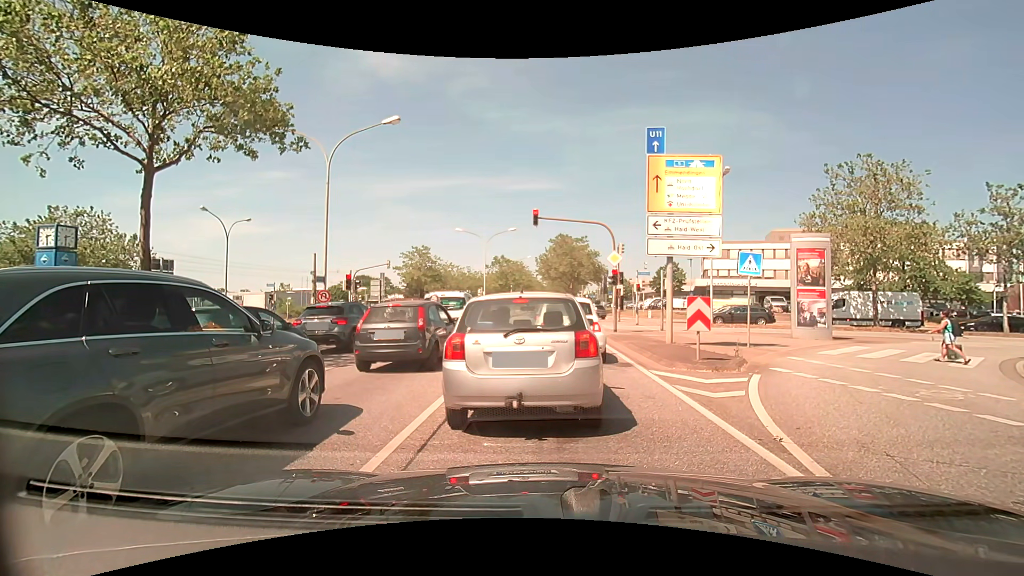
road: primary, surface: asphalt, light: Day
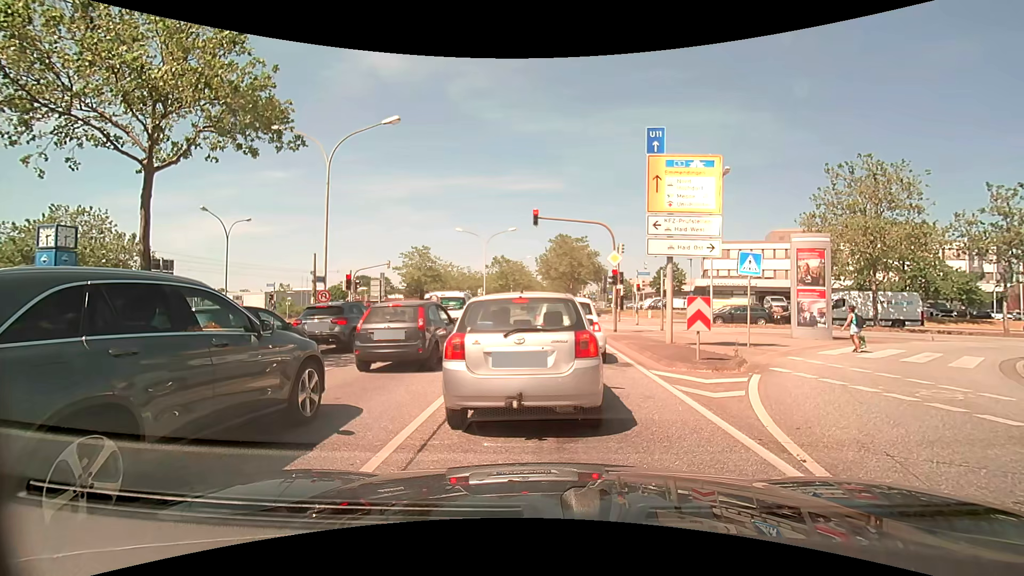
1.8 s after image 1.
(0.0, 0.0) m; 0°
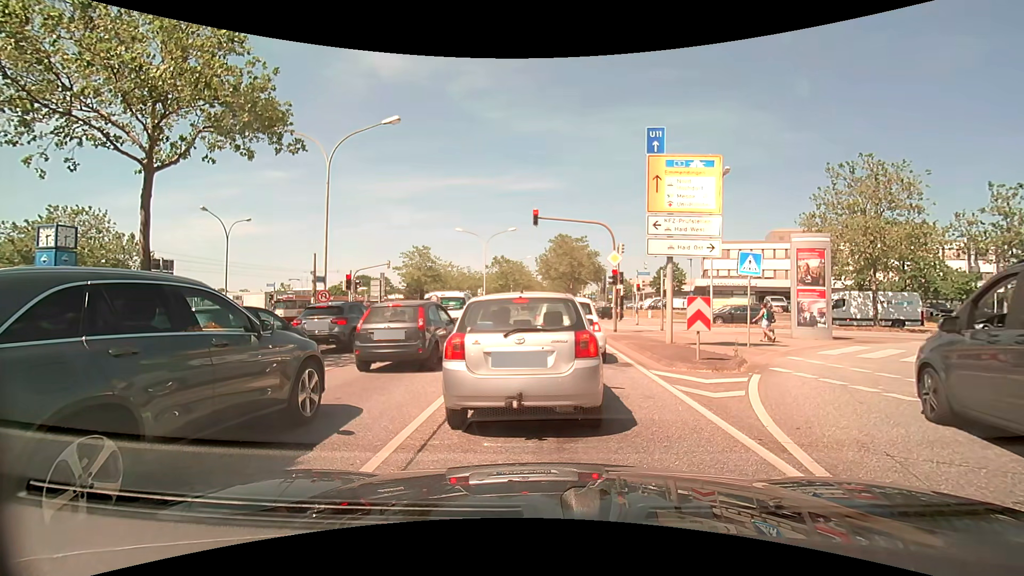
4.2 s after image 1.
(0.0, 0.0) m; 0°
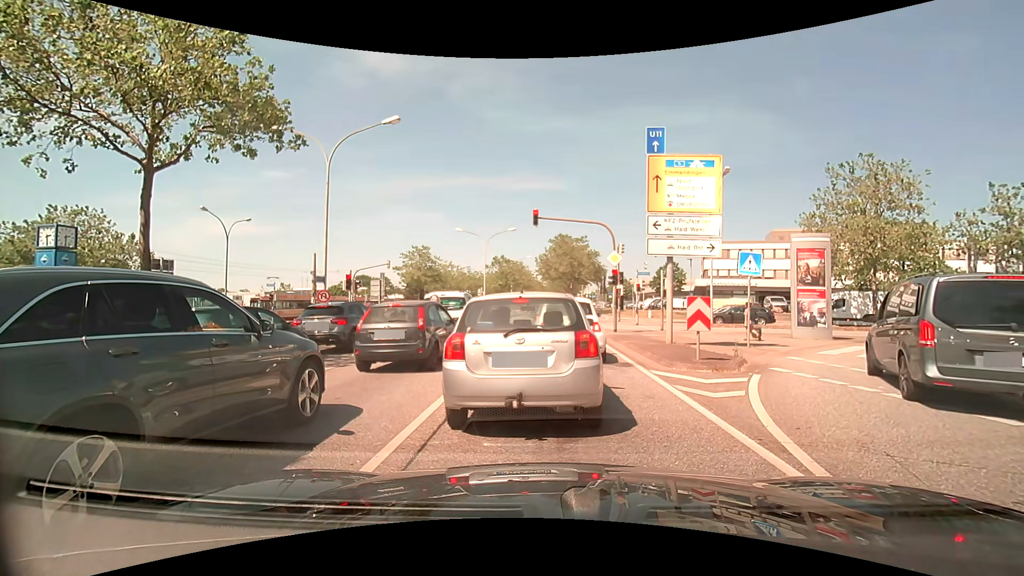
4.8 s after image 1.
(0.0, 0.0) m; 0°
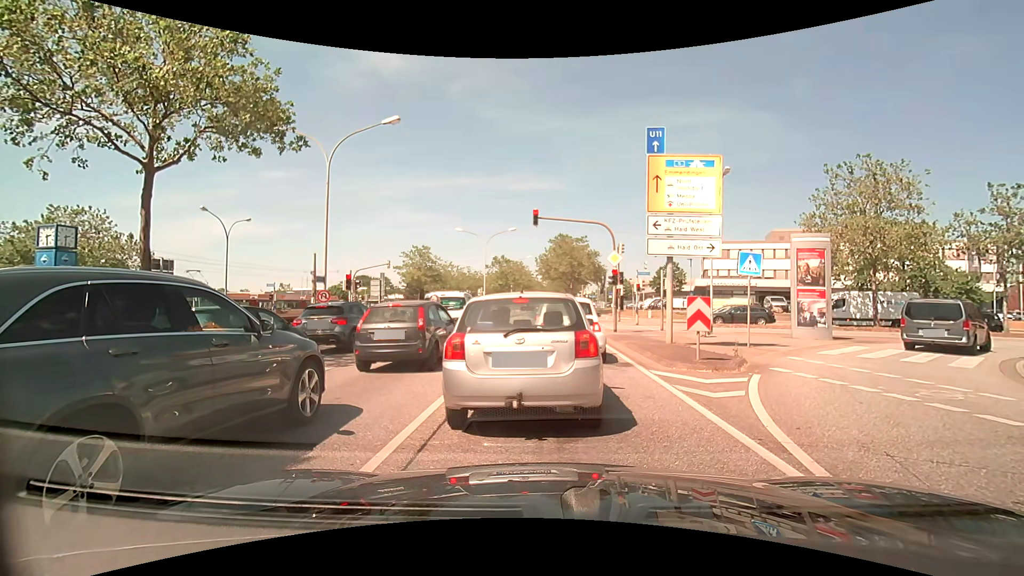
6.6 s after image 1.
(0.0, 0.0) m; 0°
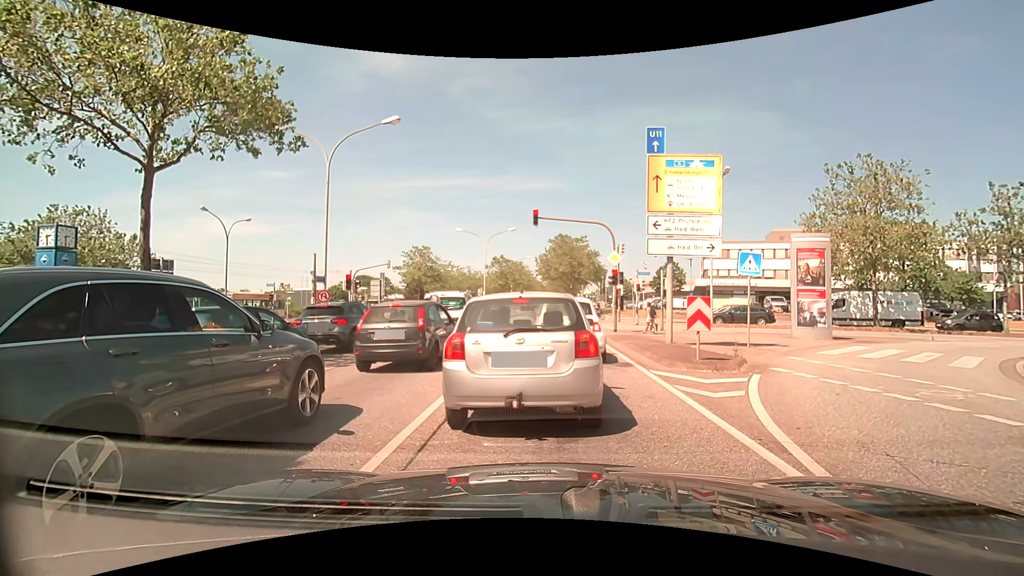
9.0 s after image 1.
(0.0, 0.0) m; 0°
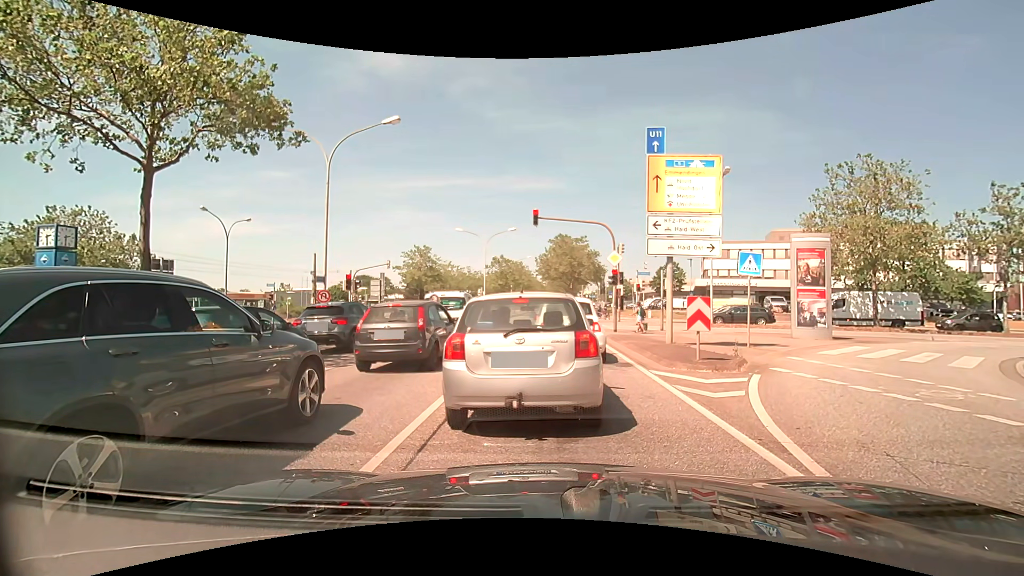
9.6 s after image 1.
(0.0, 0.0) m; 0°
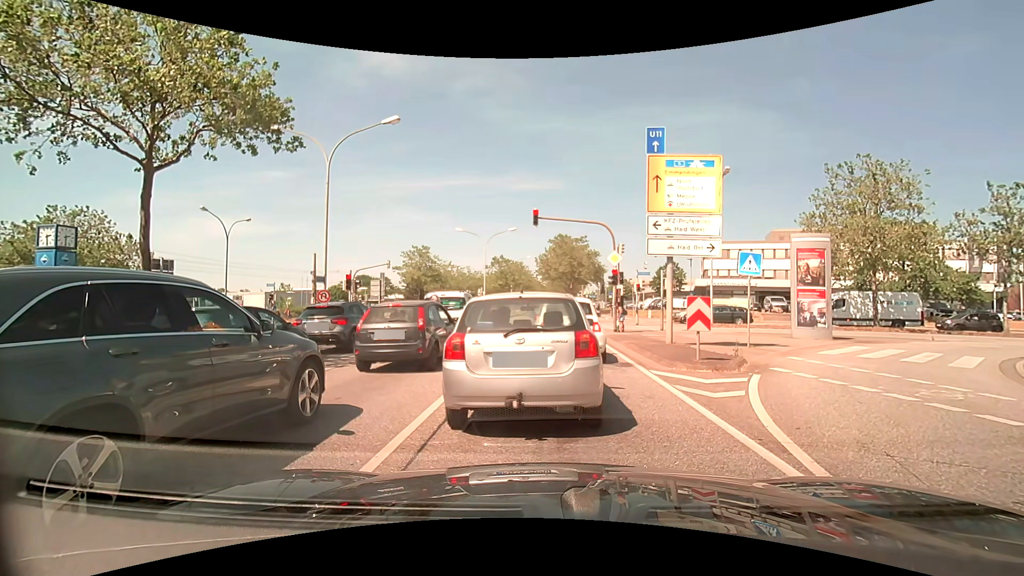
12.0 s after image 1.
(0.0, 0.0) m; 0°
(0, +10) (0, +20) (+1, +30) (+1, +40) (+1, +50) (+1, +60) (+1, +70) (+2, +80) (+2, +90) (+2, +100) m
